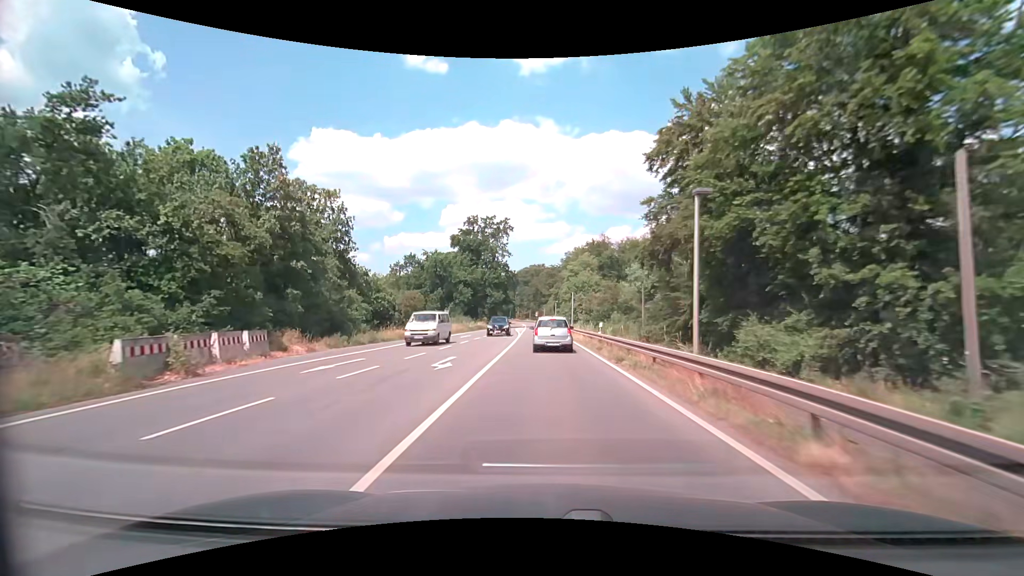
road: primary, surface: asphalt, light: Day
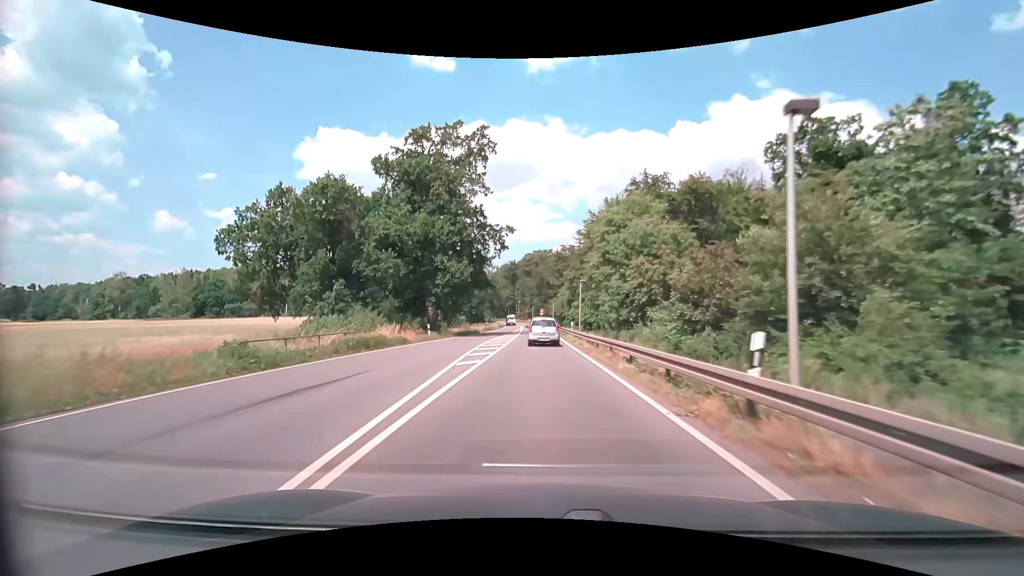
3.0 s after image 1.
(-0.4, +47.3) m; -1°
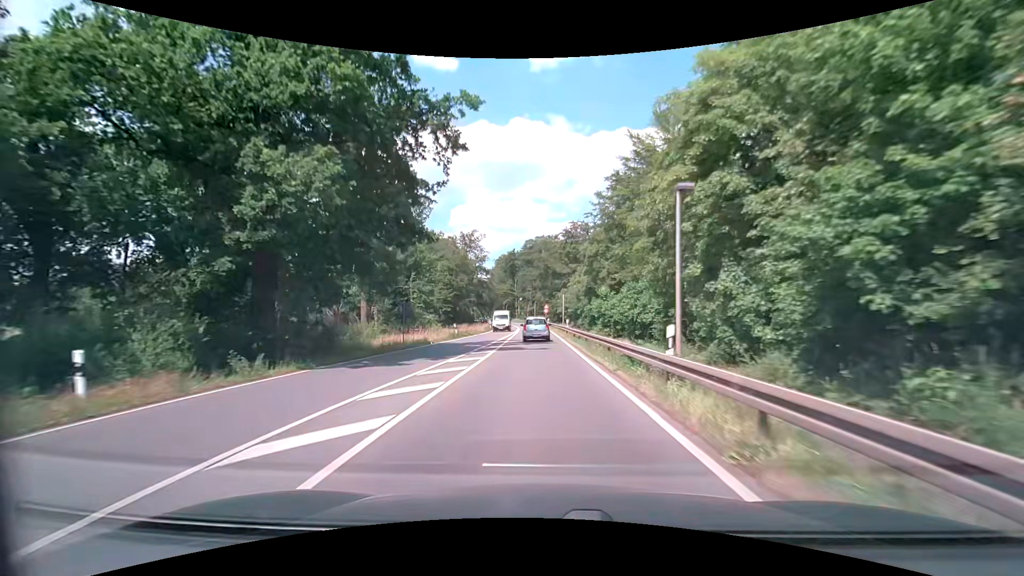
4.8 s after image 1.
(-0.2, +28.9) m; -1°
(0, +10) (0, +20) (0, +30) (0, +40) (-1, +50) (-1, +60) (-1, +70) (-2, +80) (-3, +90) (-4, +100) m
